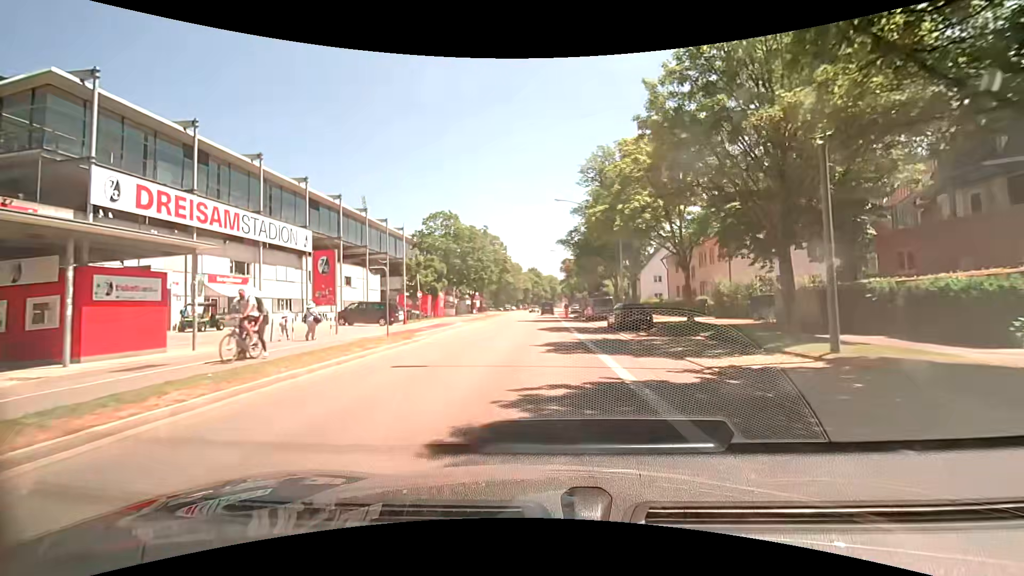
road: secondary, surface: asphalt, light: Day
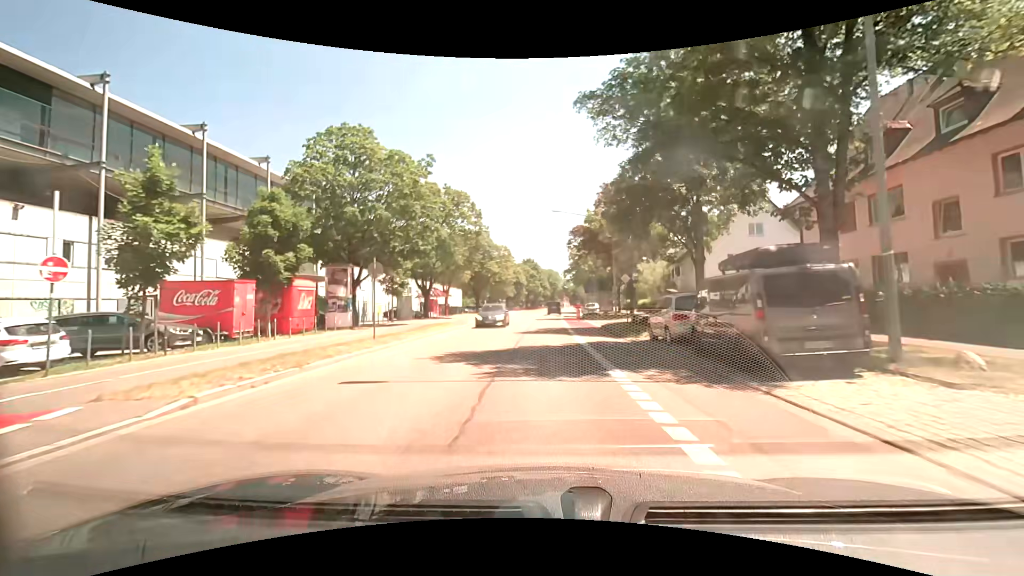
(+0.1, +32.1) m; 0°
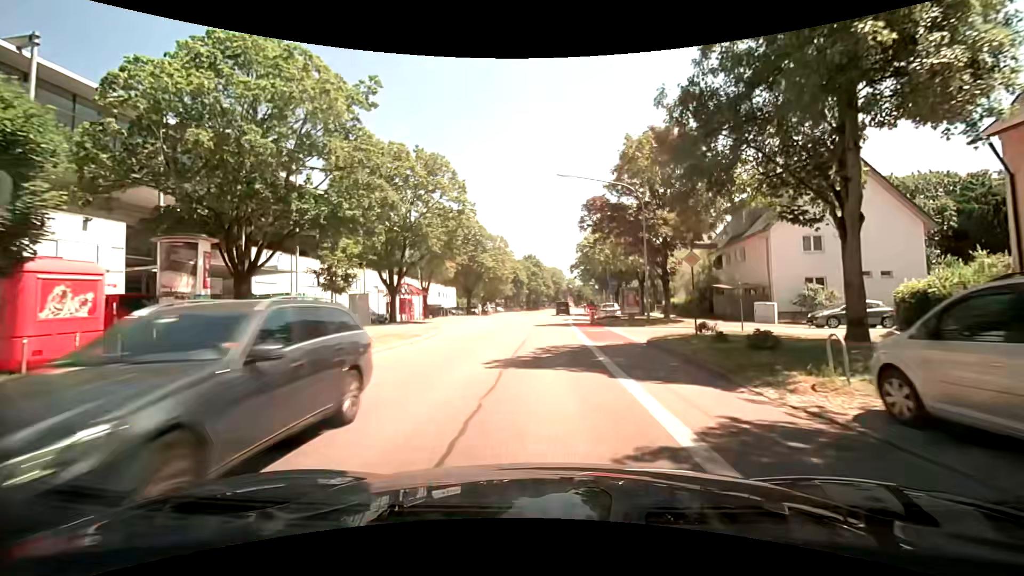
(0.0, +12.7) m; -1°
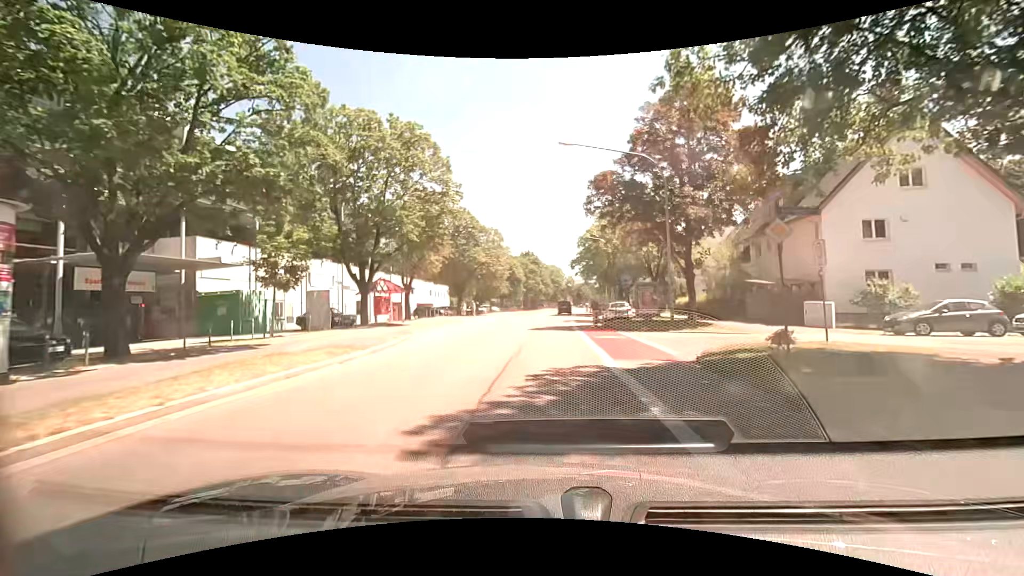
(+0.1, +6.3) m; +1°
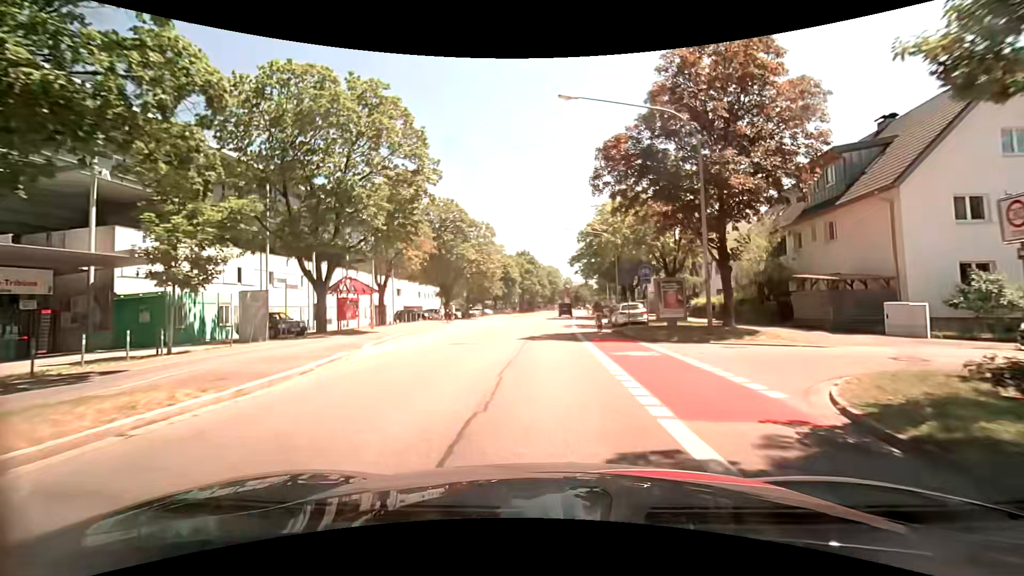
(0.0, +6.3) m; 0°
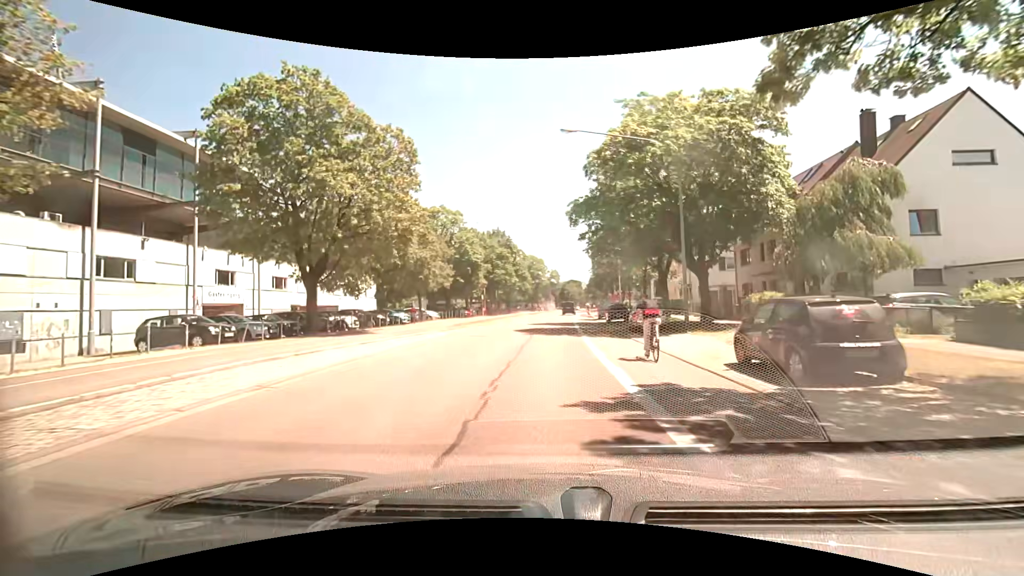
(+0.4, +30.5) m; +2°
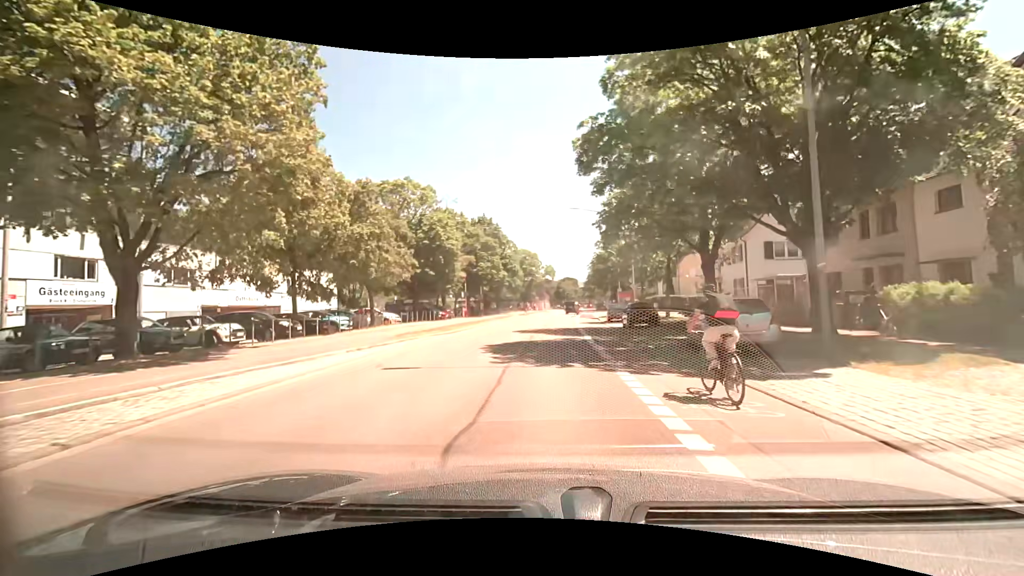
(+0.1, +11.9) m; +1°
